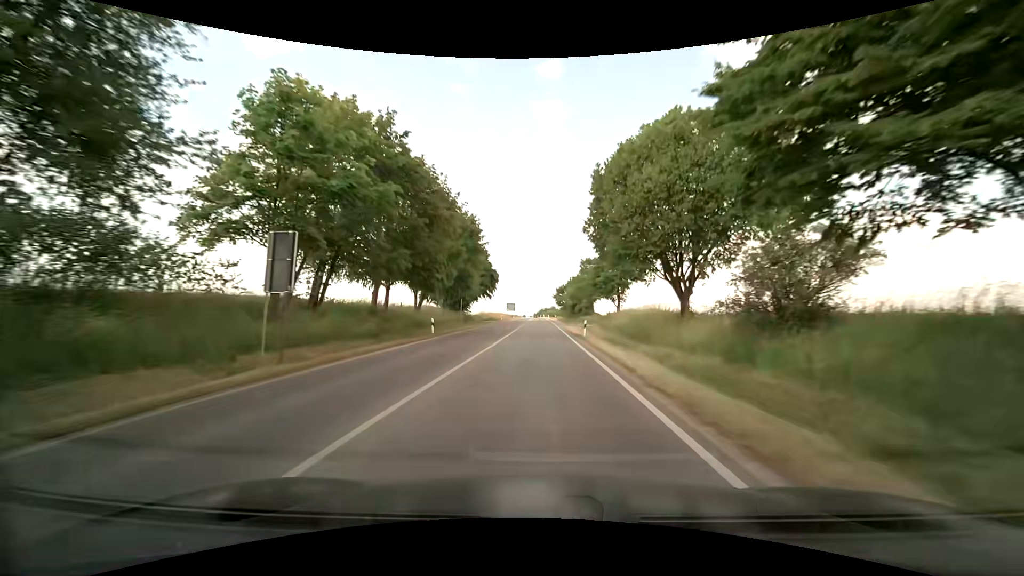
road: secondary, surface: asphalt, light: Day
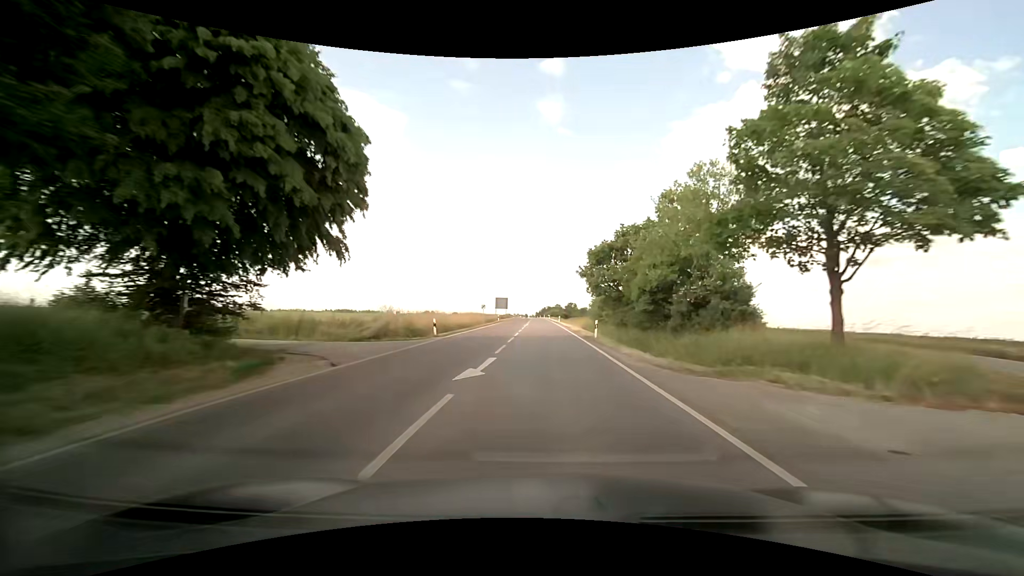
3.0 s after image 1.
(-0.3, +54.8) m; -1°
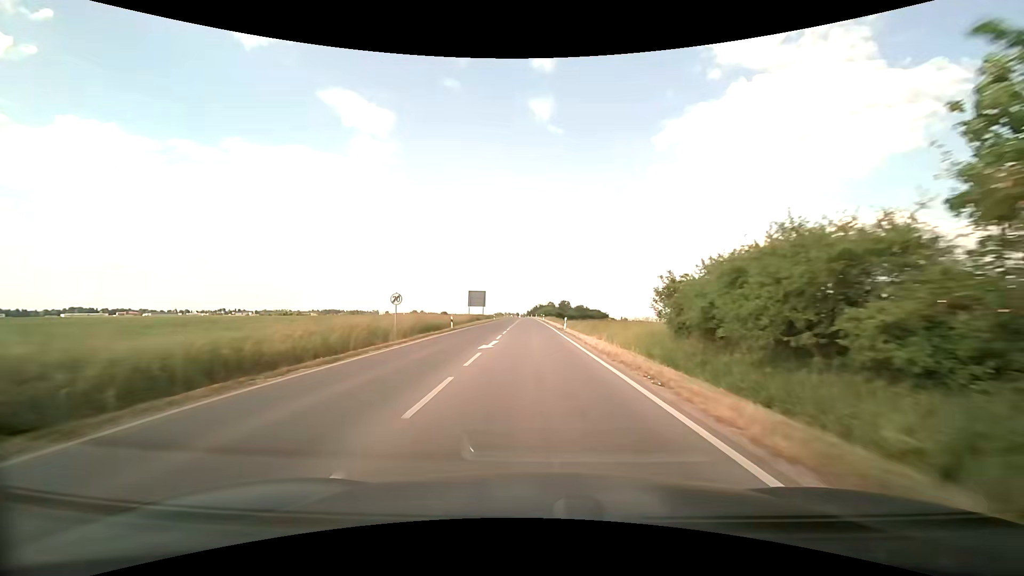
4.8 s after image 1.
(+0.4, +34.1) m; +1°
(0, +10) (0, +20) (0, +30) (0, +40) (-1, +50) (-1, +60) (-1, +70) (-1, +80) (-1, +90) (-2, +100) m
